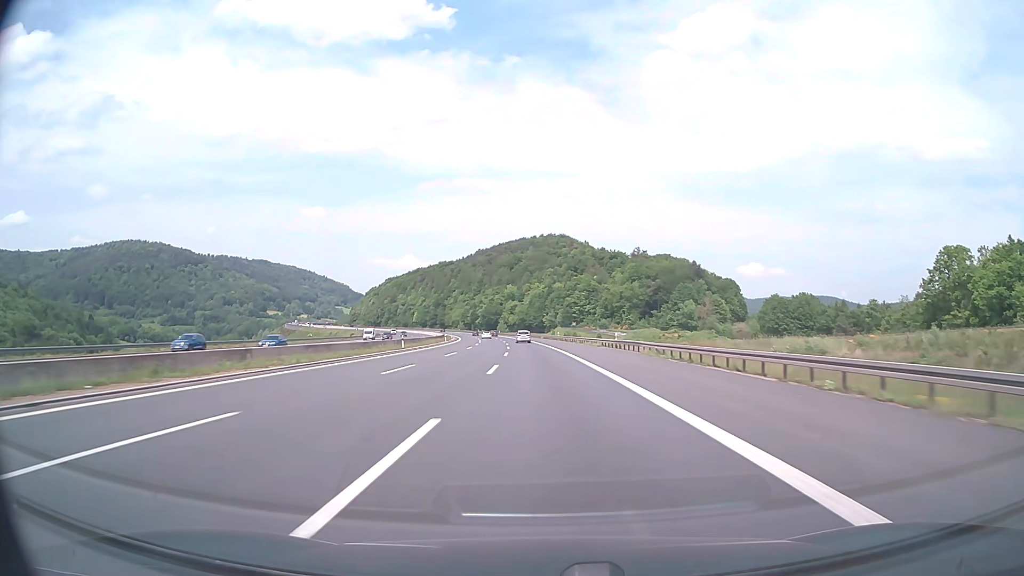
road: motorway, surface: asphalt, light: Day
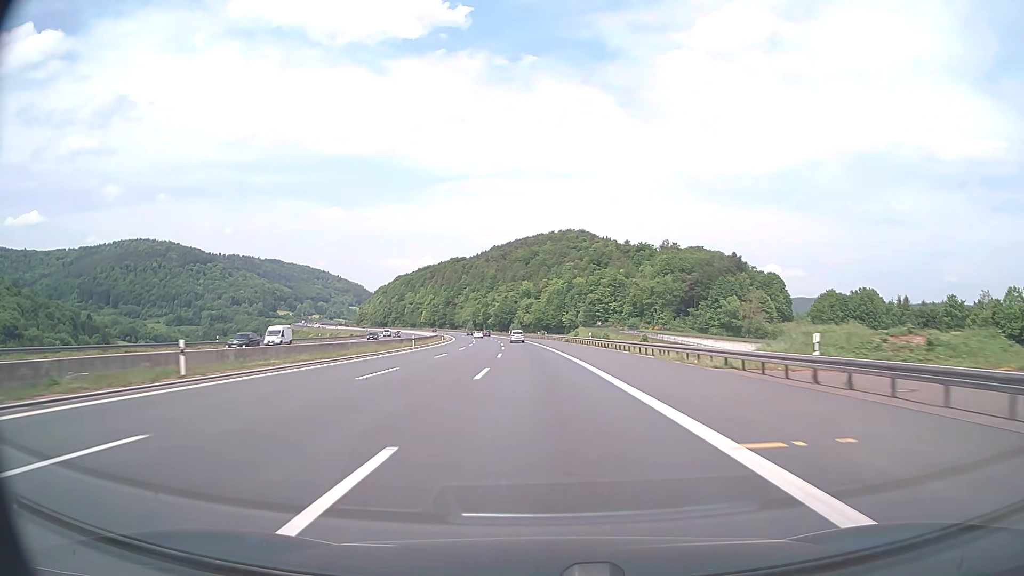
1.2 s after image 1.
(-0.5, +38.6) m; -2°
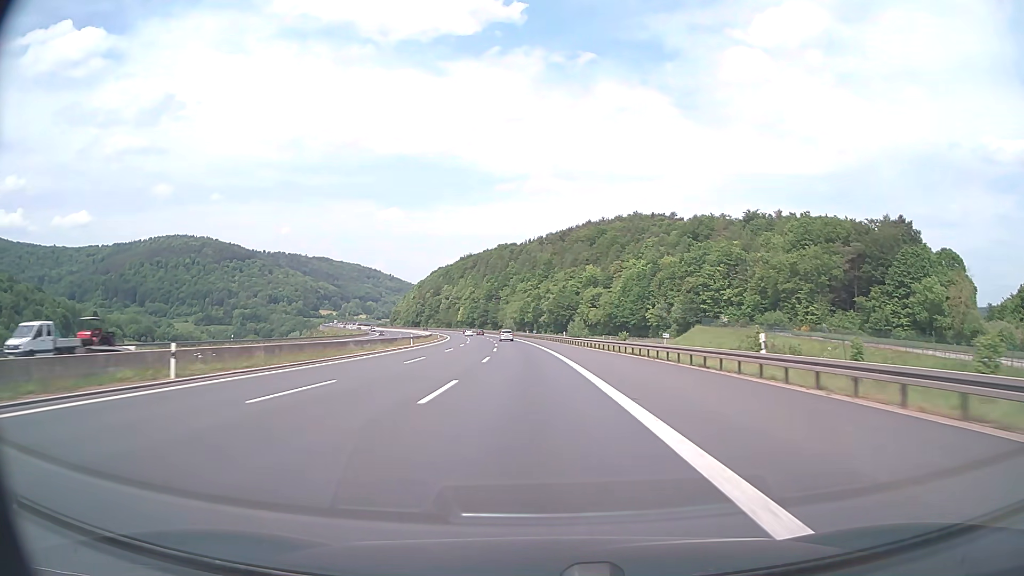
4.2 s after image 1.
(-4.0, +96.7) m; -5°
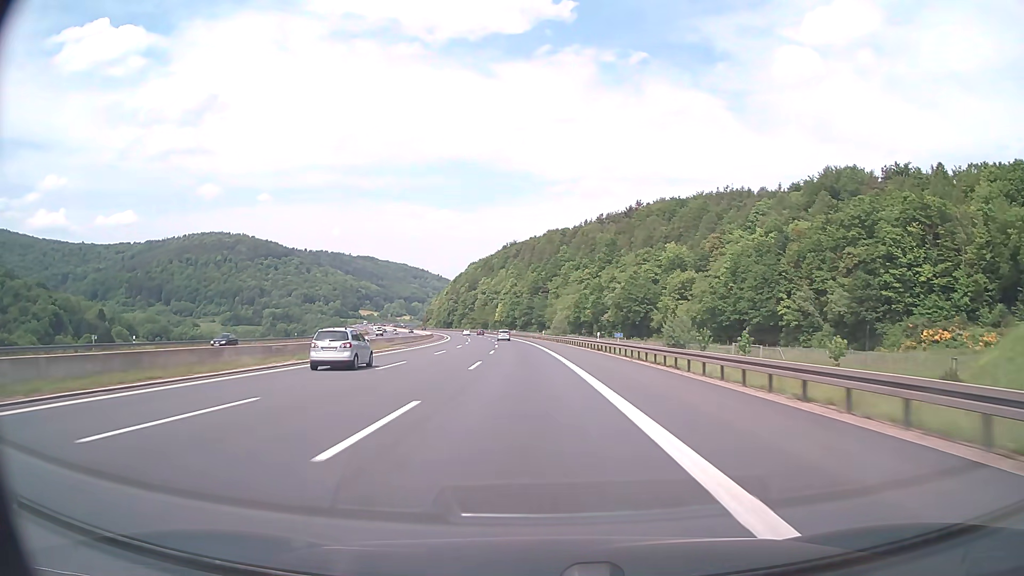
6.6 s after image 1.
(-3.2, +77.6) m; -5°
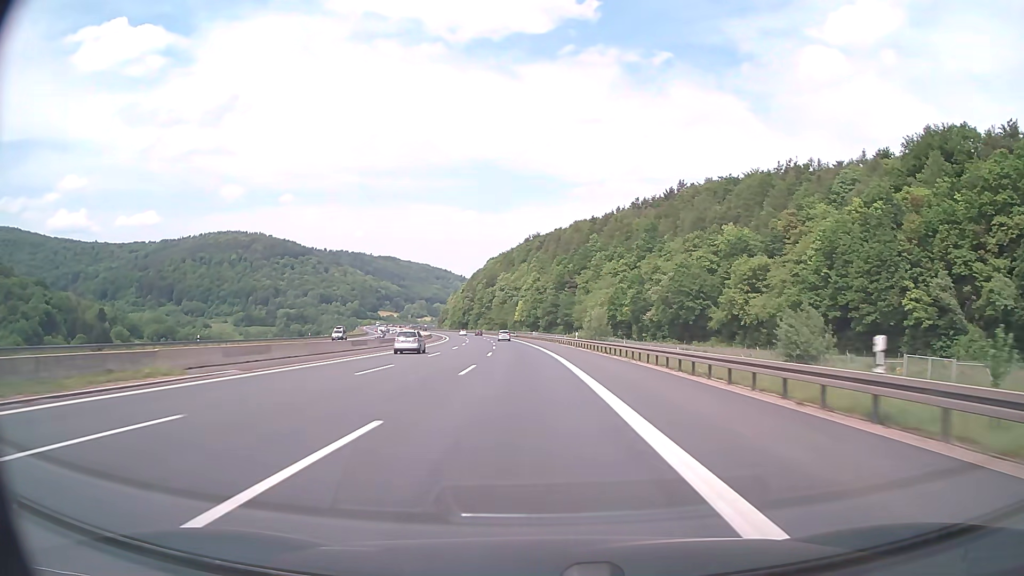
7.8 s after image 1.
(-0.7, +38.9) m; -2°
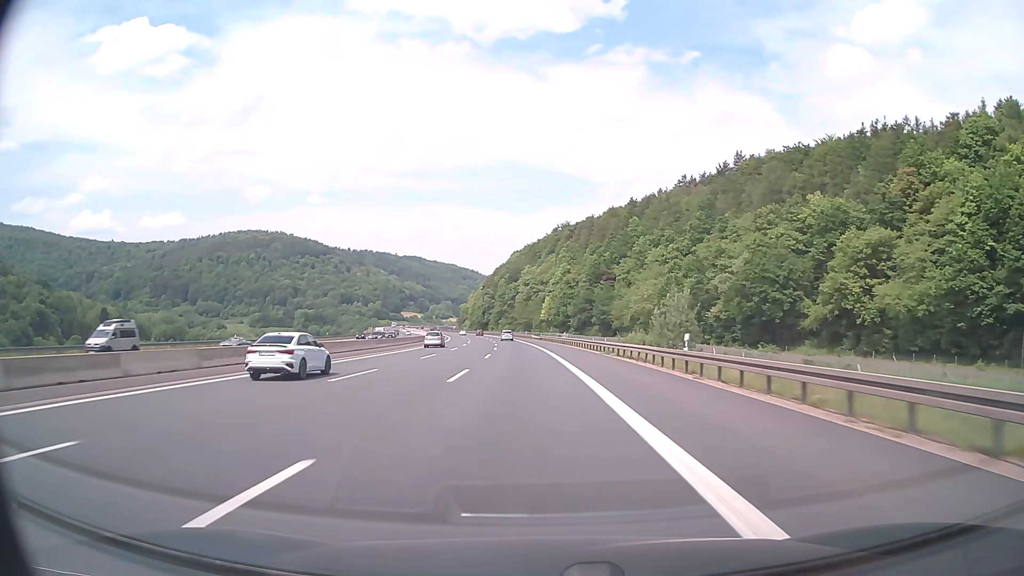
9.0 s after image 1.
(-0.7, +39.0) m; -2°
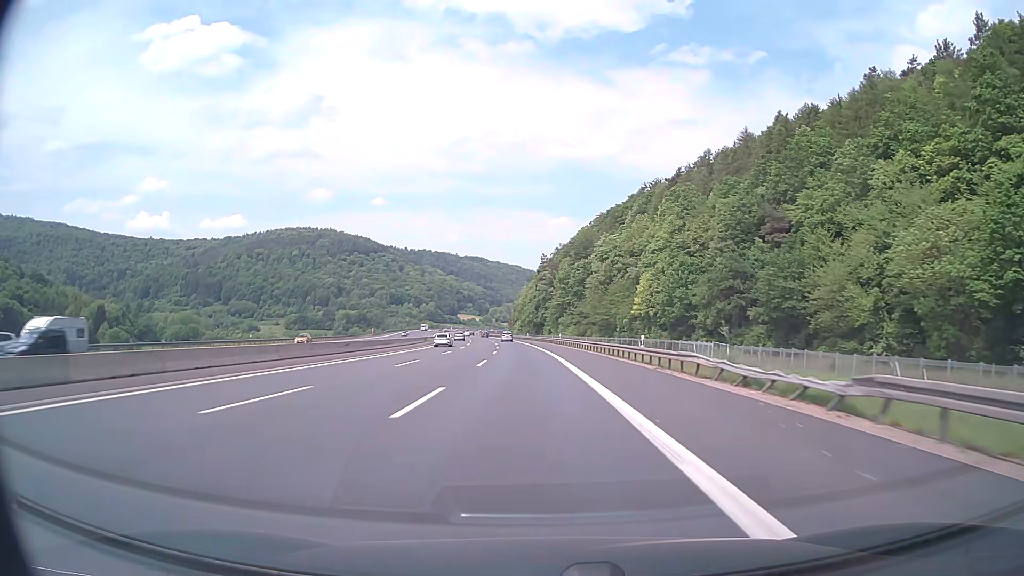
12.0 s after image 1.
(-4.9, +97.8) m; -6°
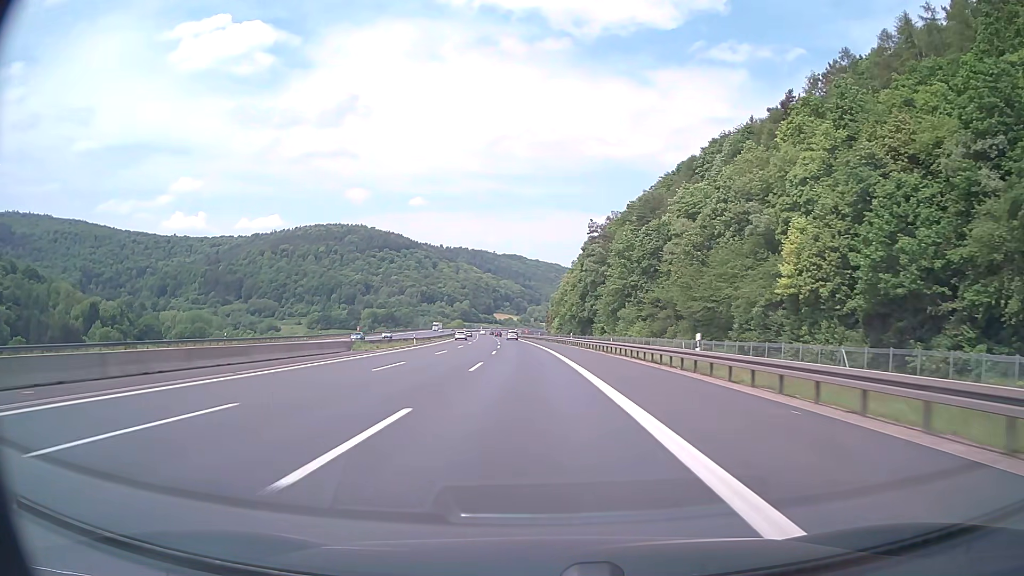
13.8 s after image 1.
(-1.7, +59.0) m; -3°
(0, +10) (0, +20) (-1, +30) (-1, +40) (-1, +50) (-2, +60) (-3, +70) (-3, +80) (-4, +90) (-5, +100) m
